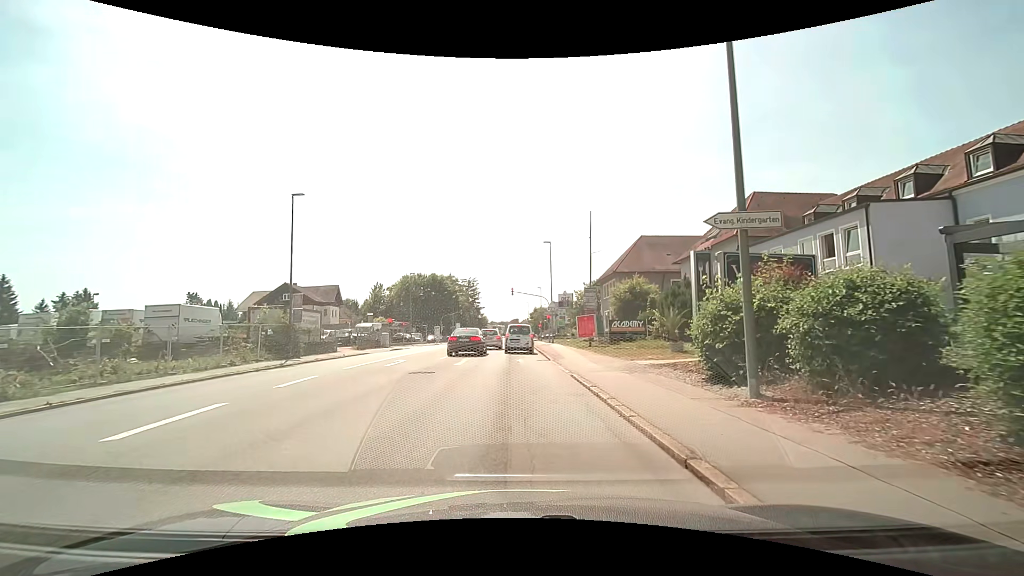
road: tertiary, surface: asphalt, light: Day
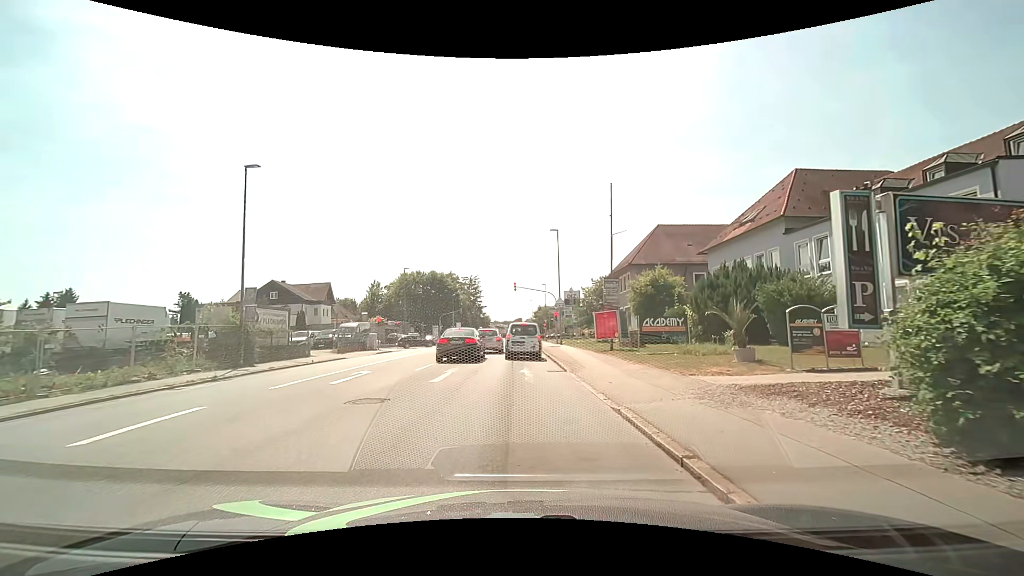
(0.0, +5.8) m; 0°
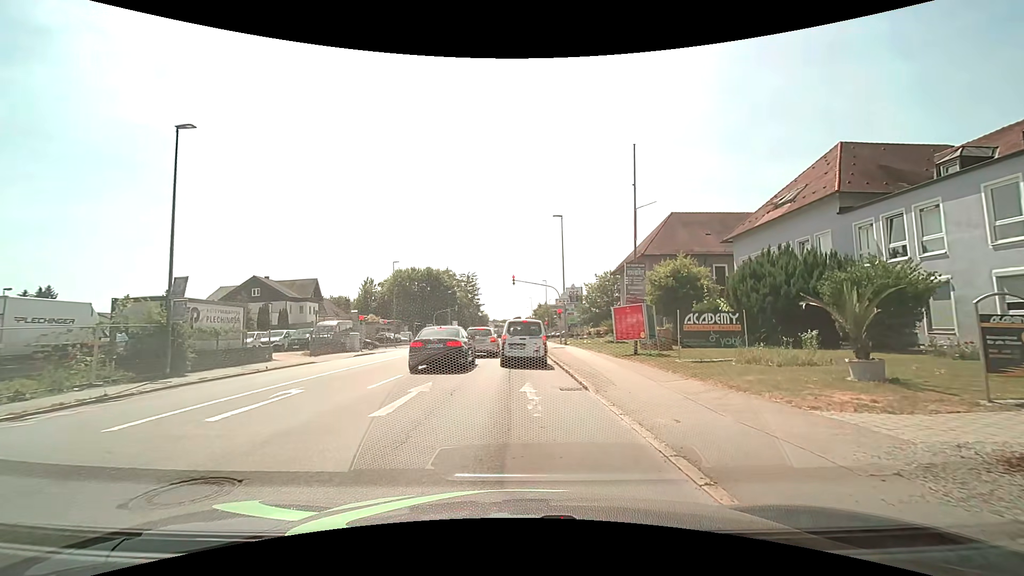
(0.0, +5.1) m; +1°
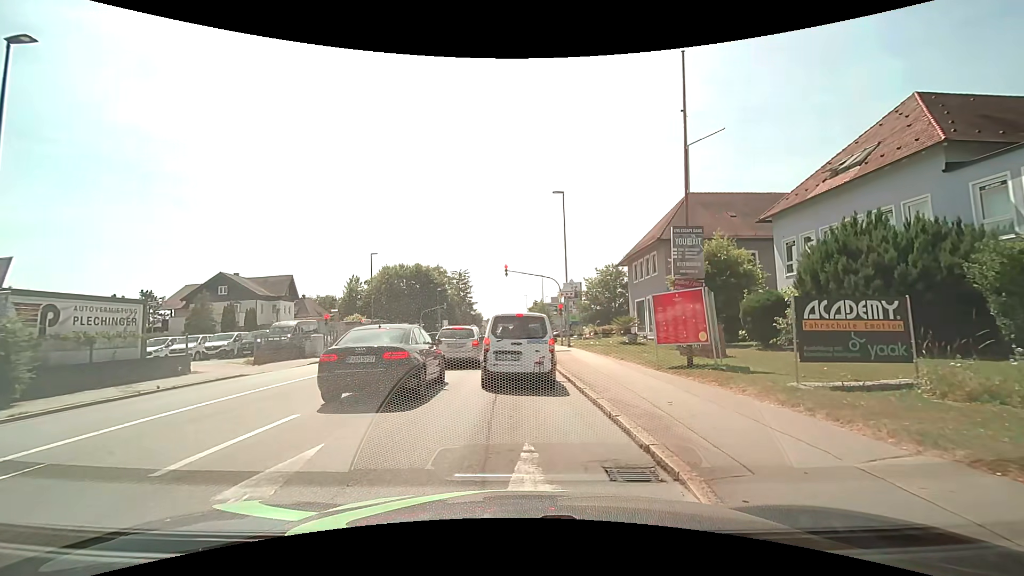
(0.0, +6.6) m; 0°
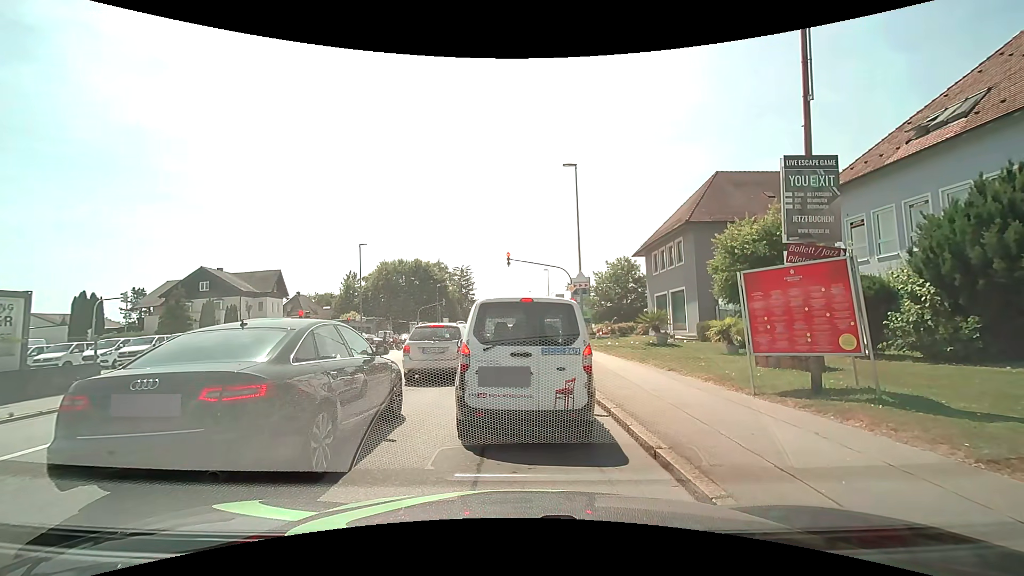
(0.0, +4.9) m; +1°
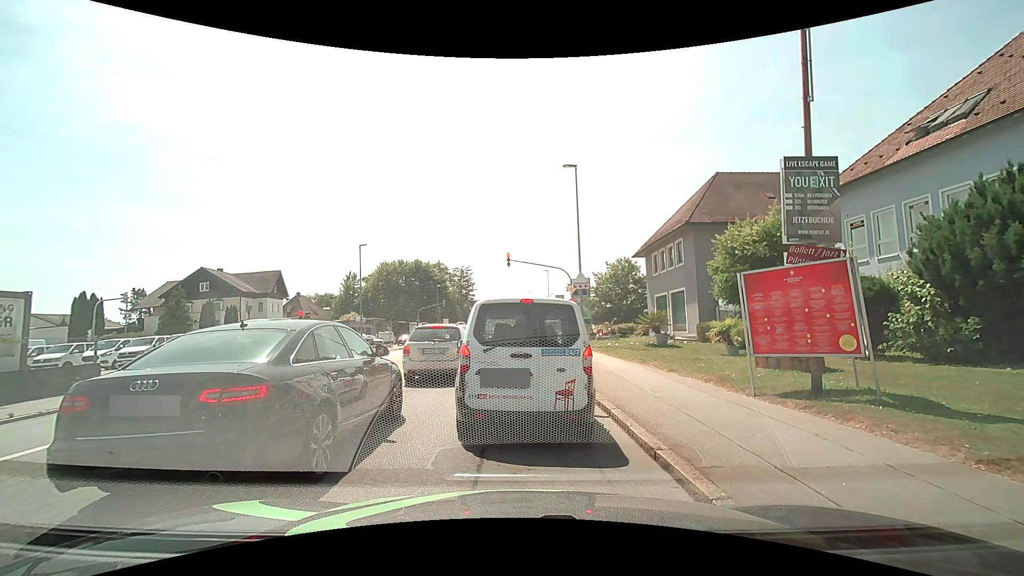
(0.0, +0.1) m; 0°
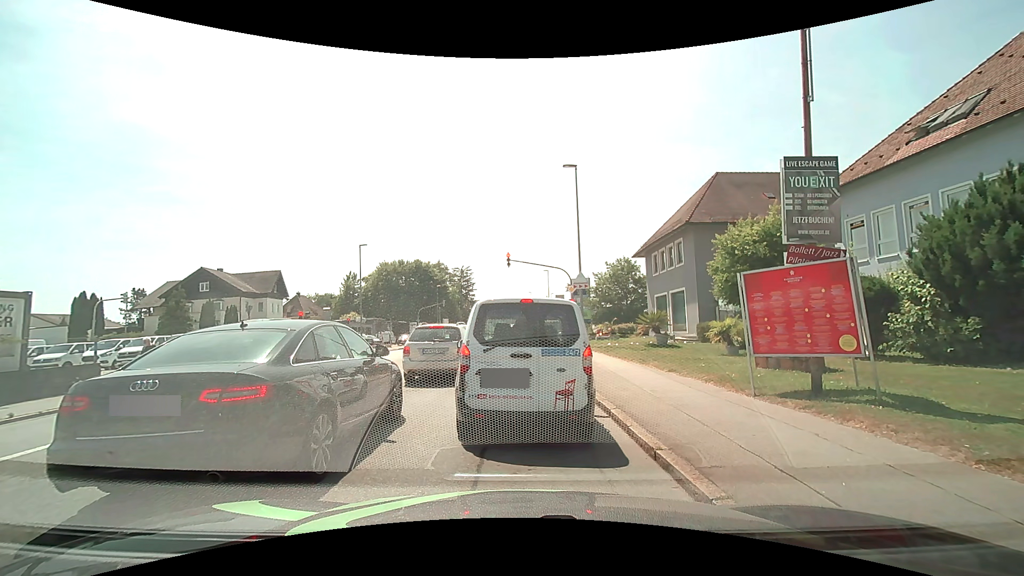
(0.0, 0.0) m; 0°
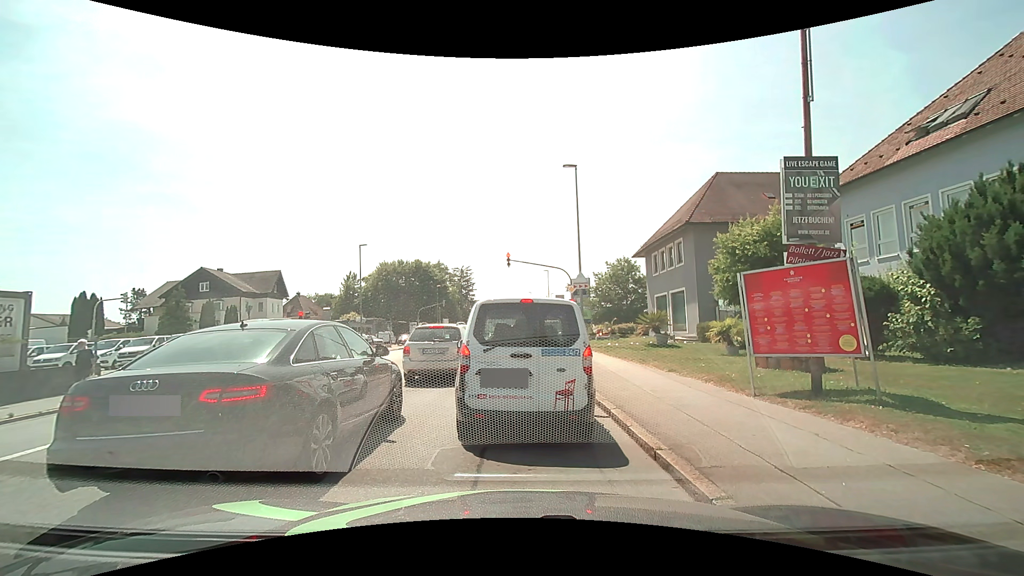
(0.0, 0.0) m; 0°
(0, +10) (-1, +20) (-1, +30) (-1, +40) (-1, +50) (-2, +60) (-2, +70) (-2, +80) (-3, +90) (-3, +100) m
